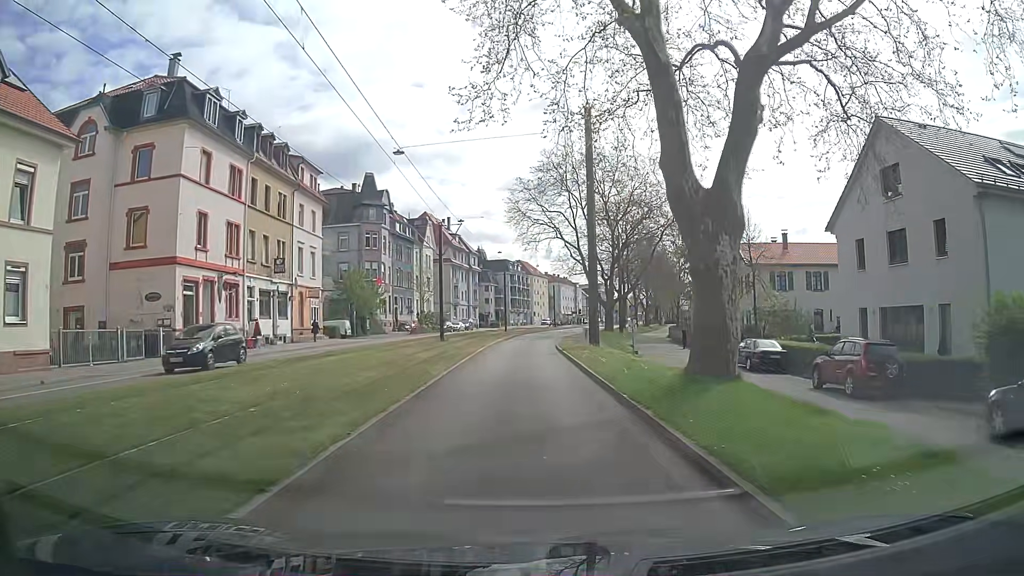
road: secondary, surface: asphalt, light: Day
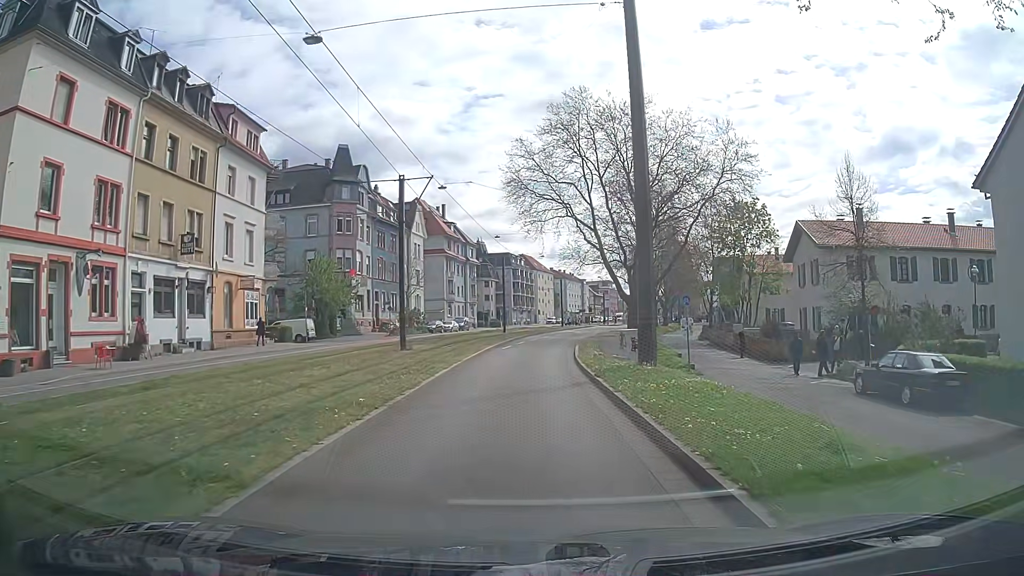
(+0.3, +13.3) m; +2°
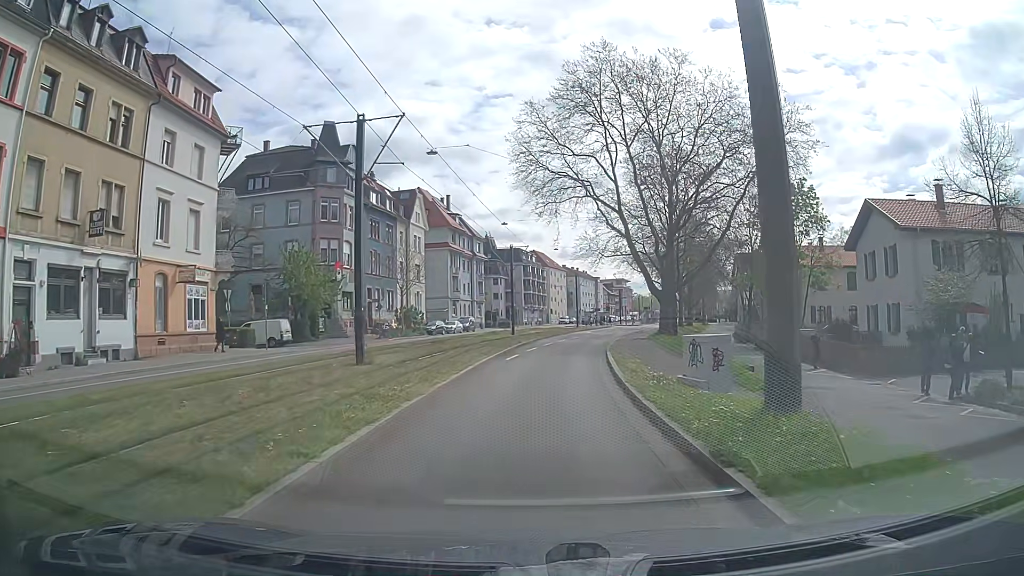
(-0.2, +8.7) m; -1°
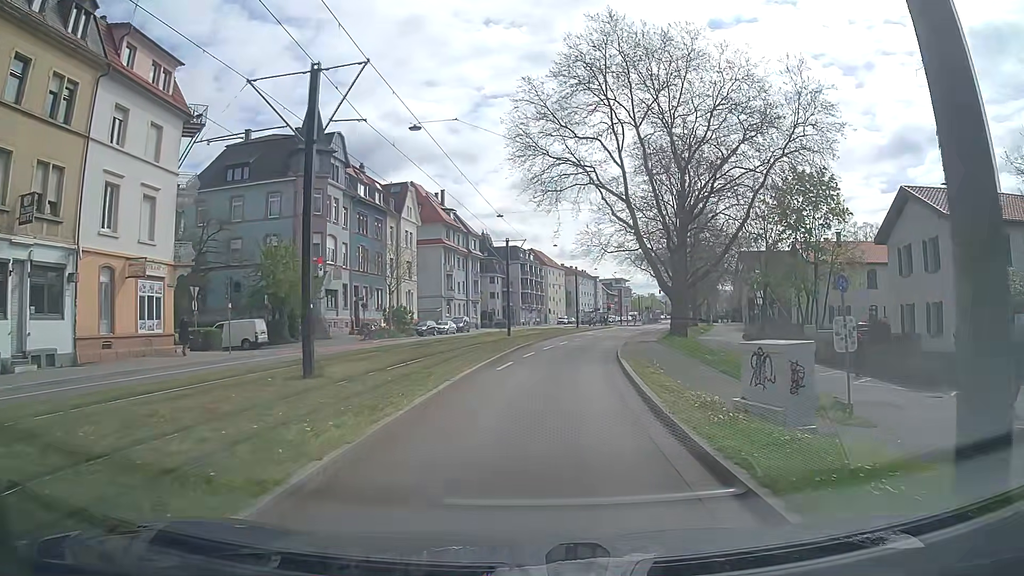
(0.0, +4.3) m; 0°
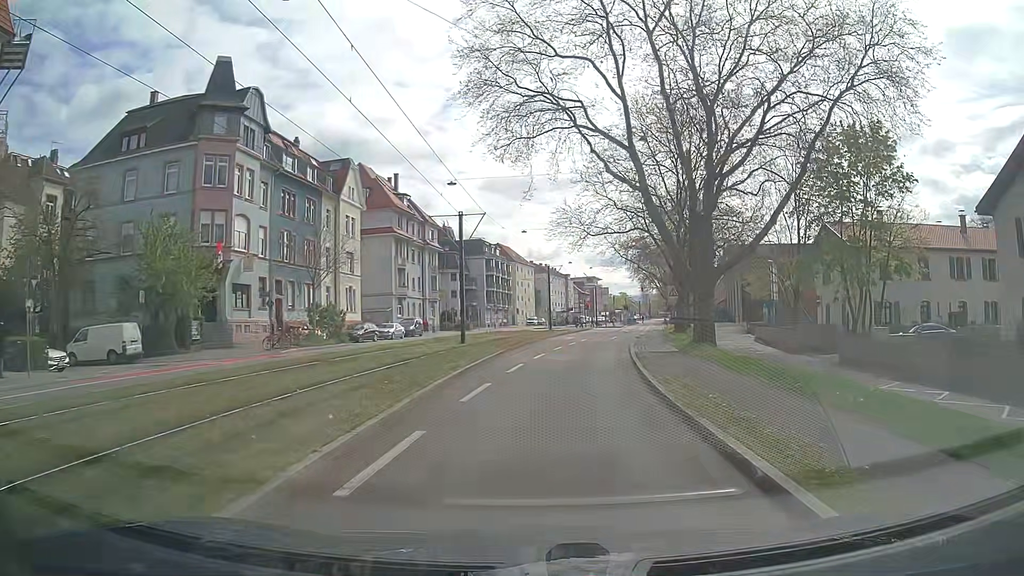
(+0.3, +12.7) m; +4°
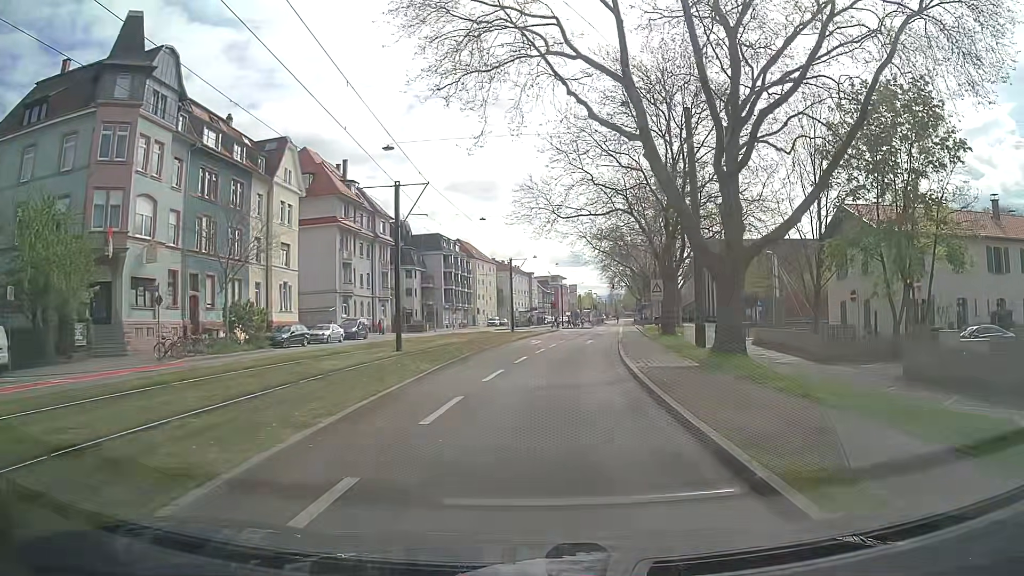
(+0.1, +8.3) m; +2°
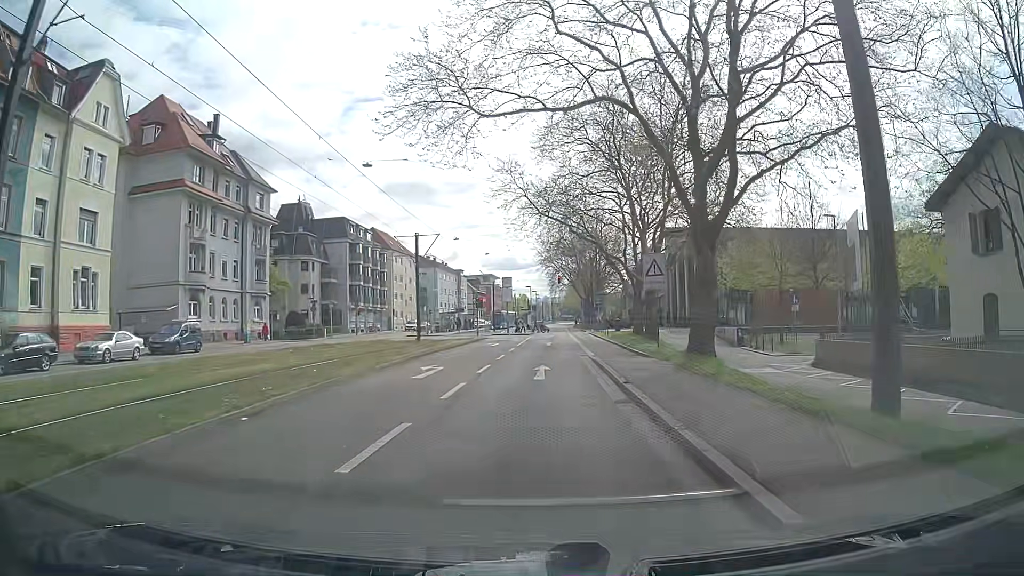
(+1.1, +20.5) m; +7°
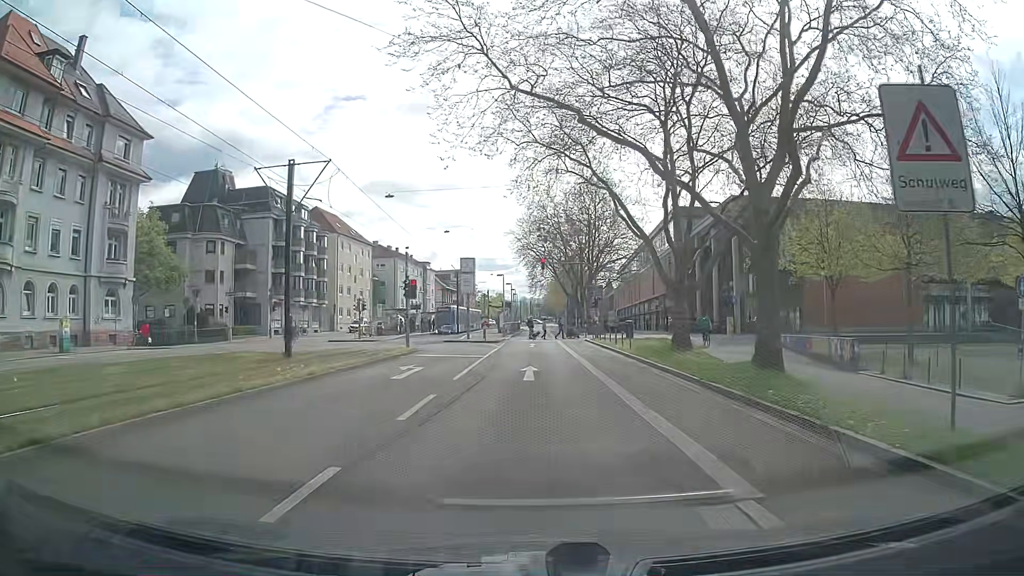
(-0.1, +20.8) m; 0°
